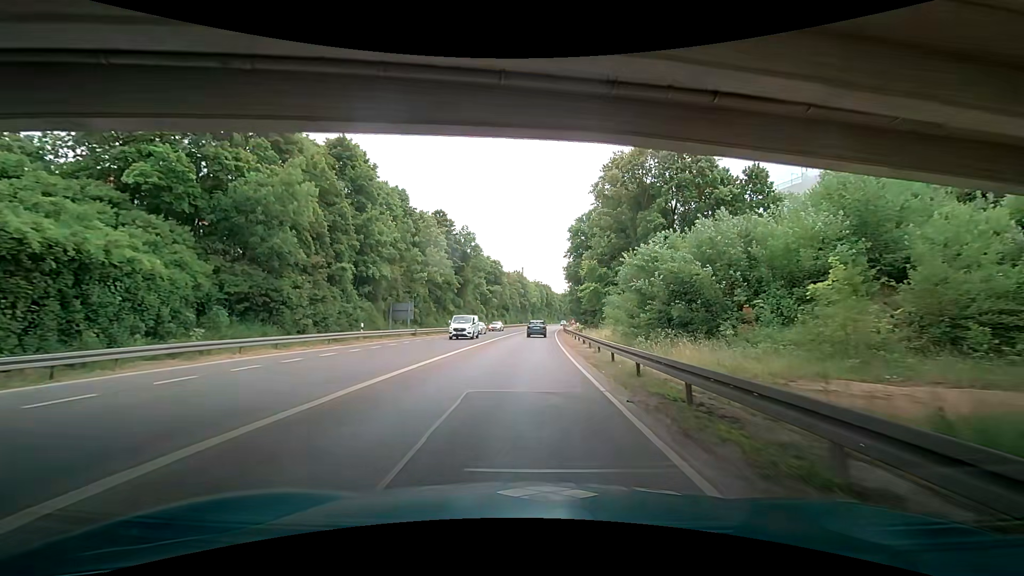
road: trunk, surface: asphalt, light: Day
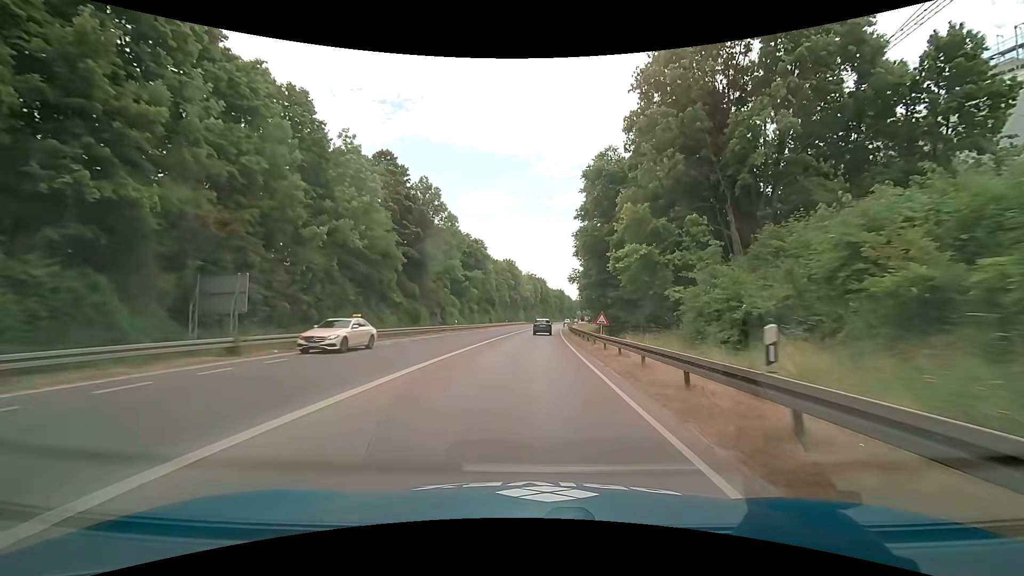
(-0.4, +27.1) m; 0°
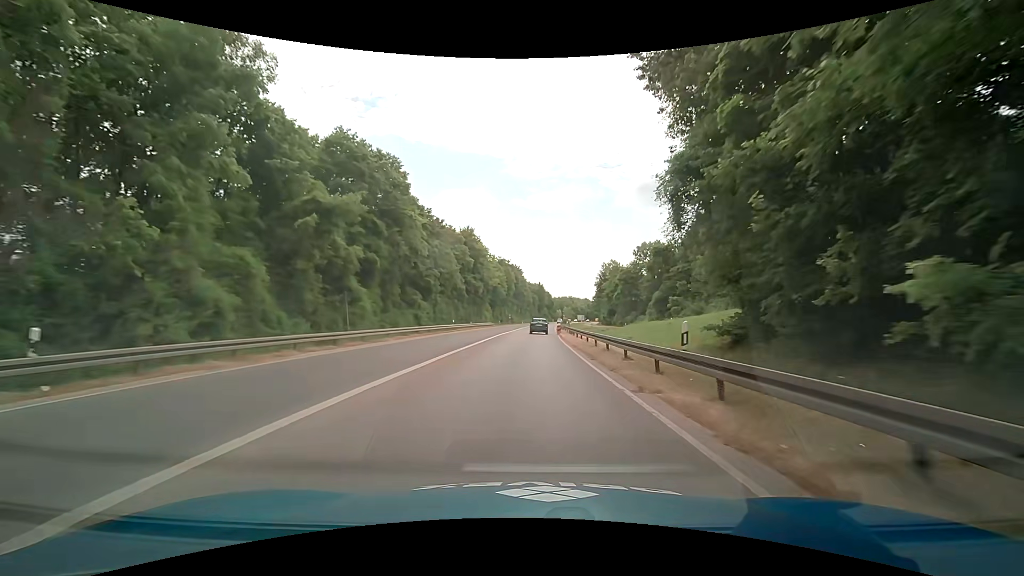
(+1.1, +45.9) m; +2°
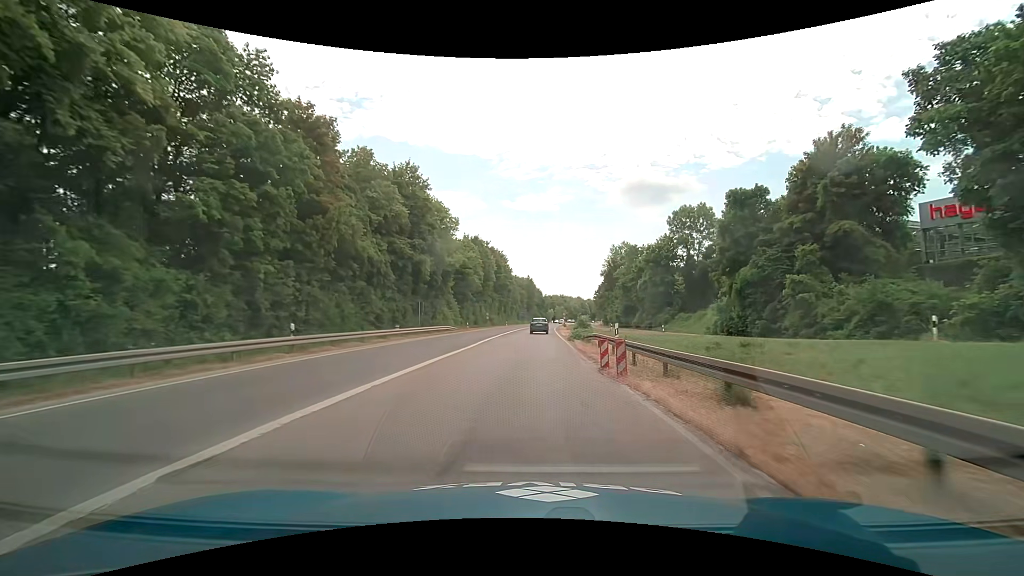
(+0.8, +36.3) m; +2°
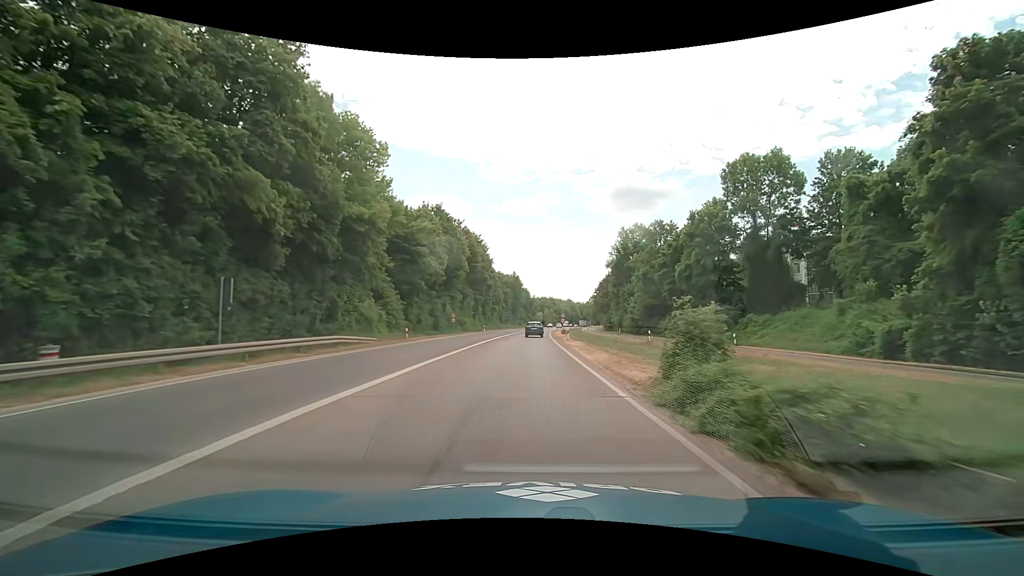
(+0.3, +26.8) m; +1°
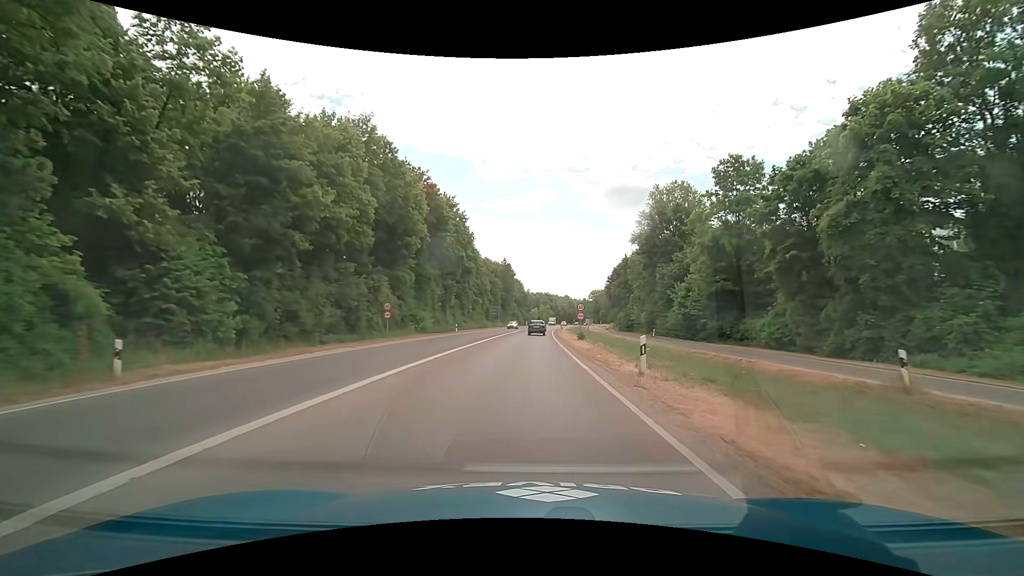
(+0.1, +26.9) m; 0°
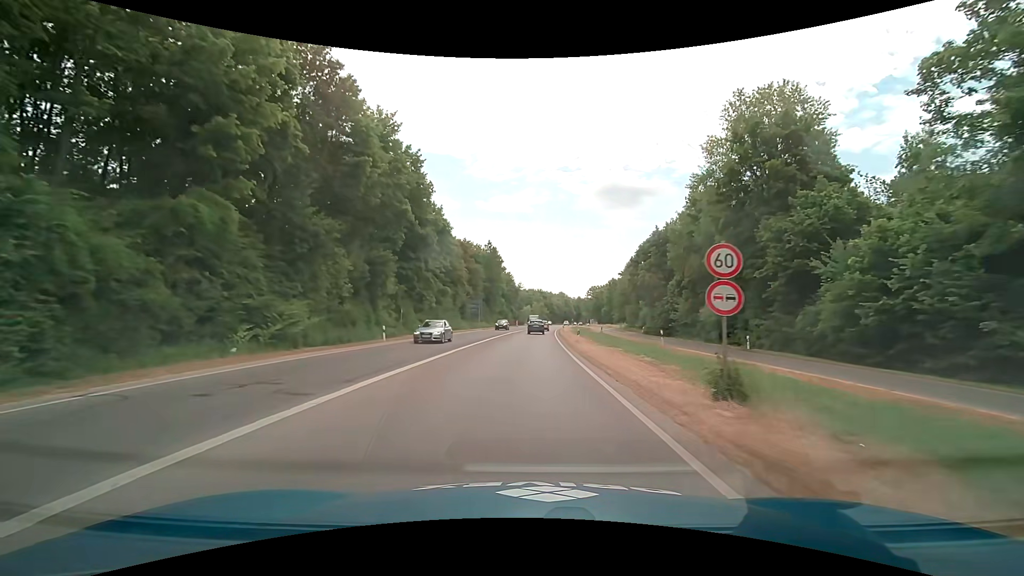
(+0.3, +26.8) m; +1°
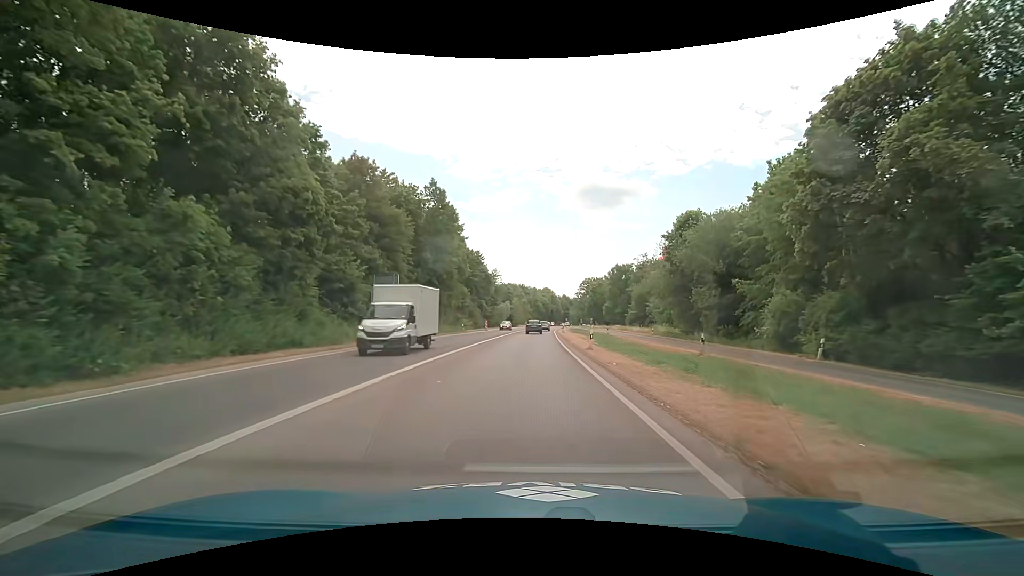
(+0.7, +44.4) m; +2°
(0, +10) (0, +20) (0, +30) (+1, +40) (+1, +50) (+1, +60) (+2, +70) (+2, +80) (+3, +90) (+4, +100) m
